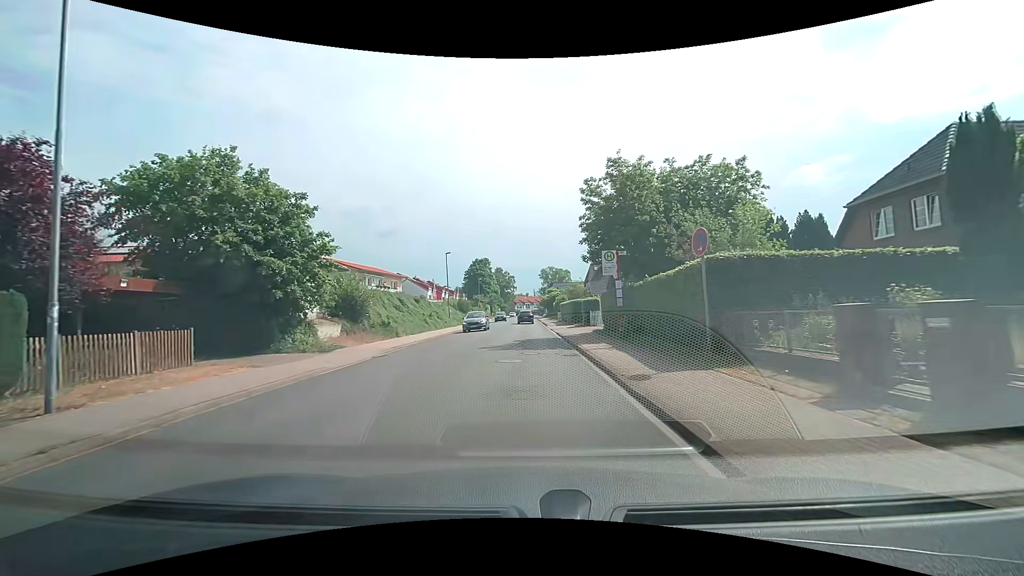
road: unclassified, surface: asphalt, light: Day
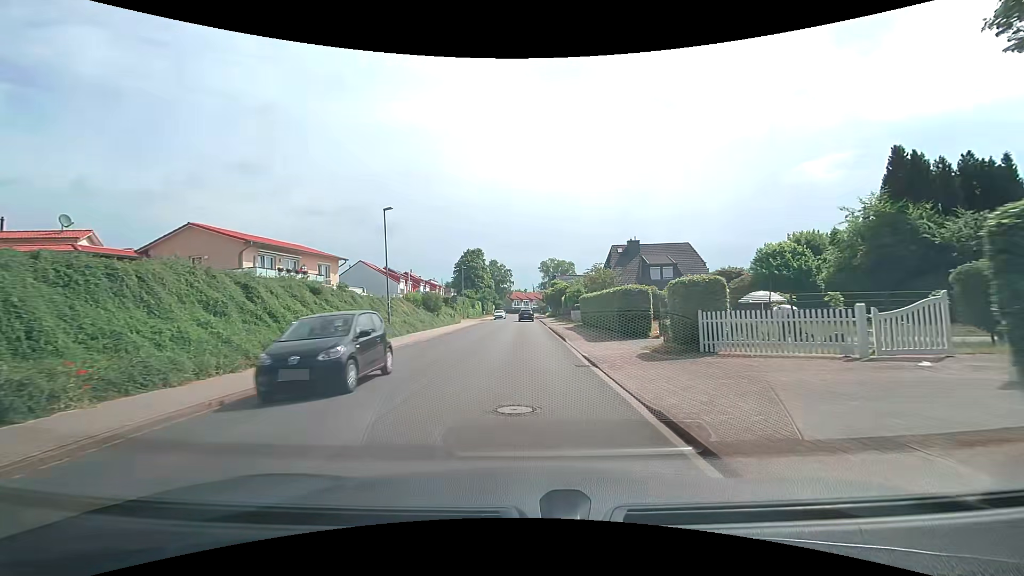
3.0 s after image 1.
(+0.1, +22.4) m; 0°
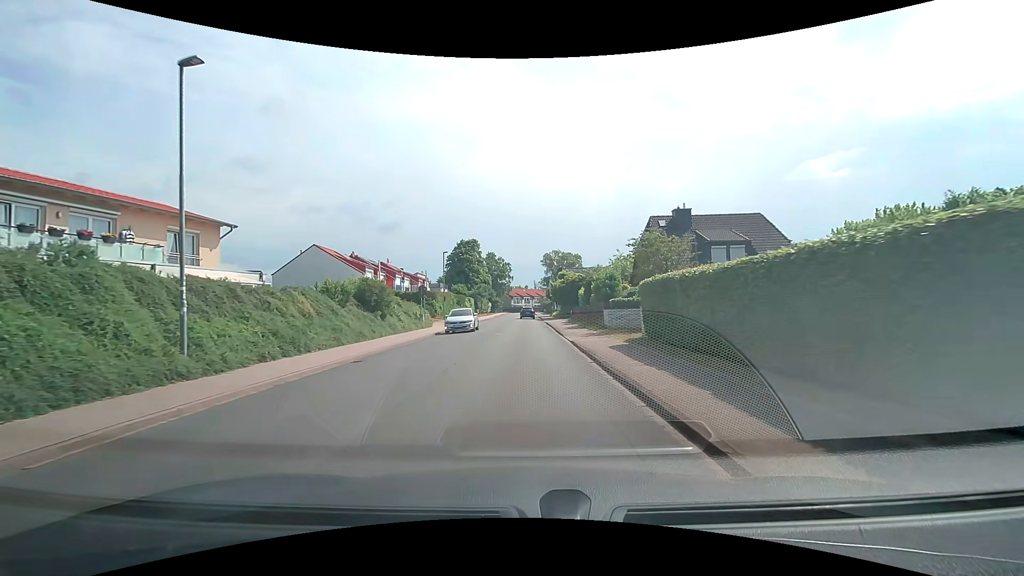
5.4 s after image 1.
(+0.1, +18.1) m; +1°
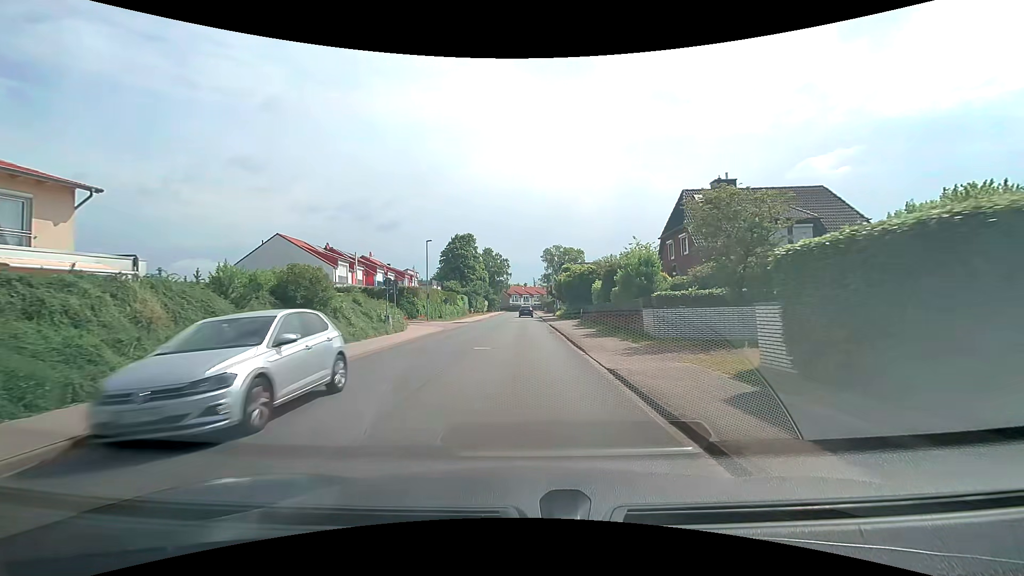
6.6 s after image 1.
(0.0, +9.0) m; 0°
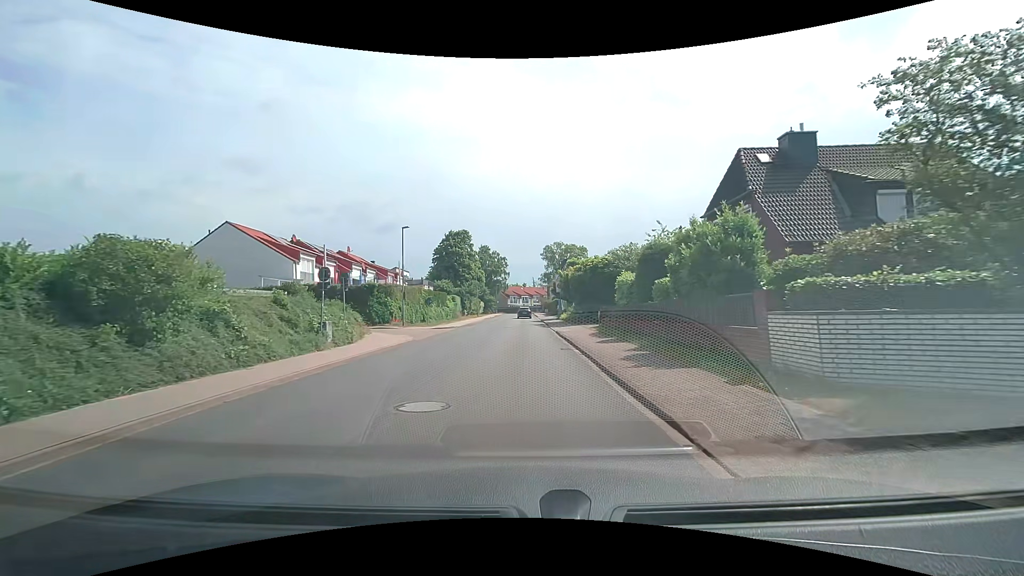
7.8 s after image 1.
(0.0, +9.0) m; 0°
